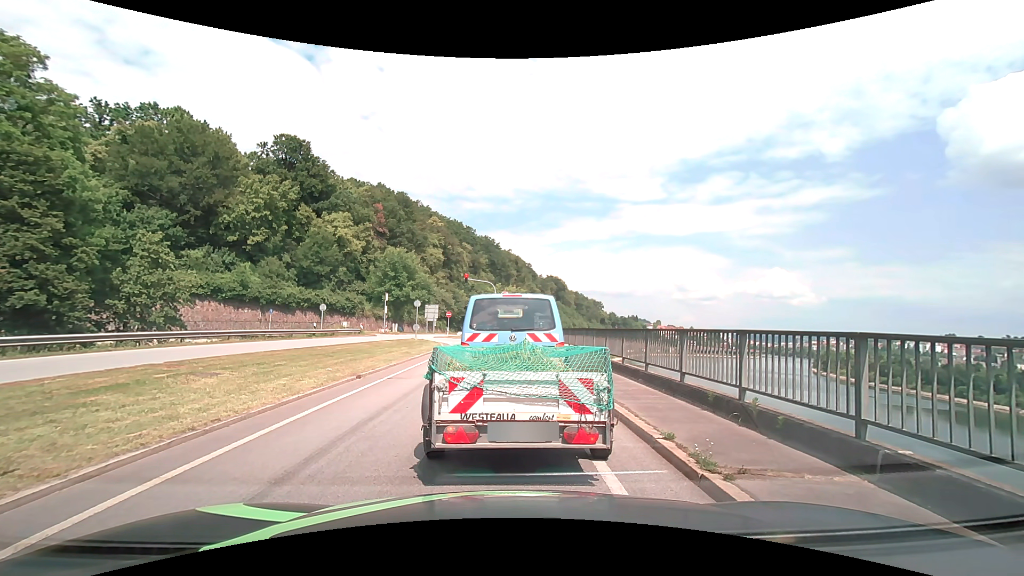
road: primary_link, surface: asphalt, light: Day
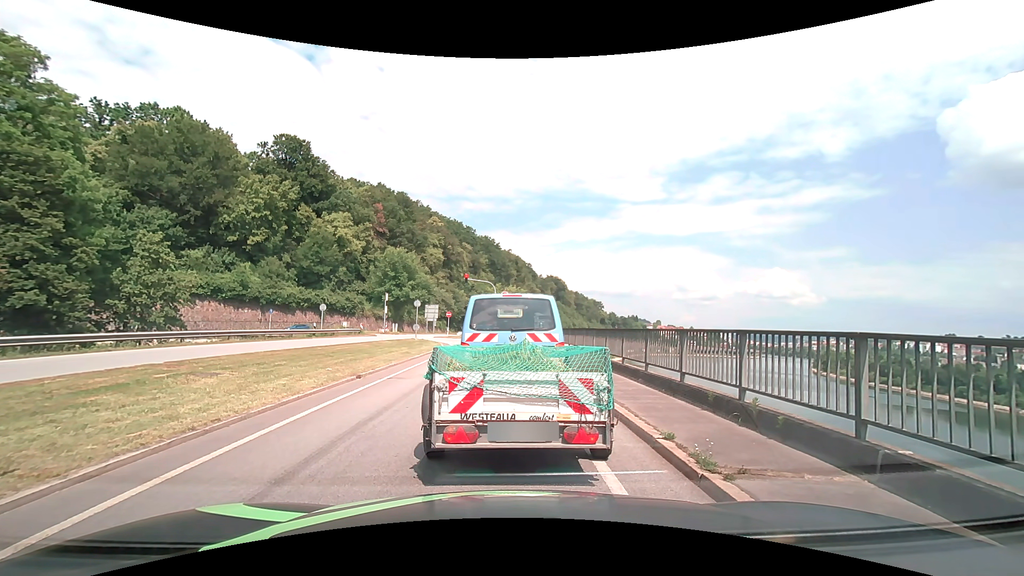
(0.0, 0.0) m; 0°
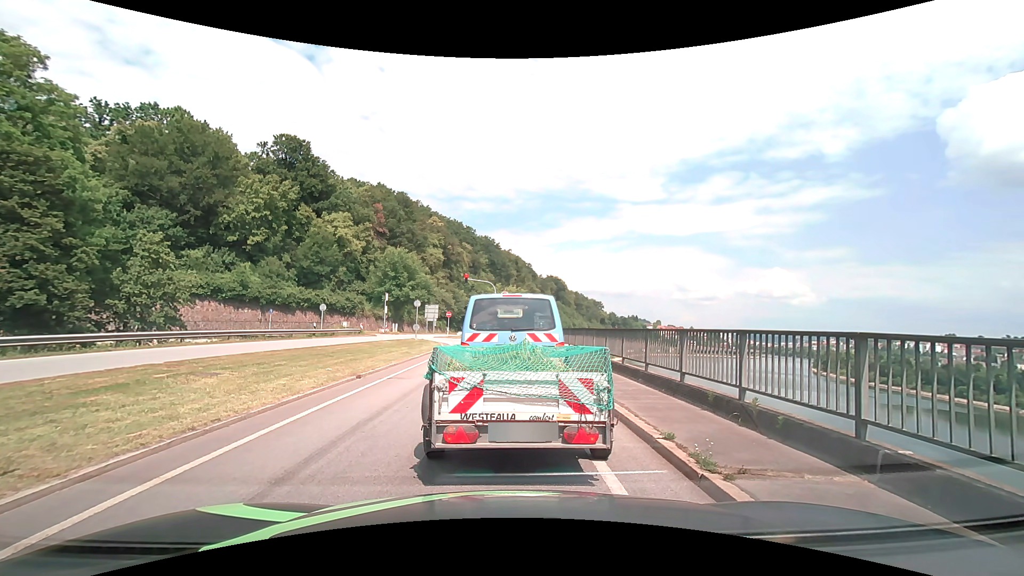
(0.0, 0.0) m; 0°
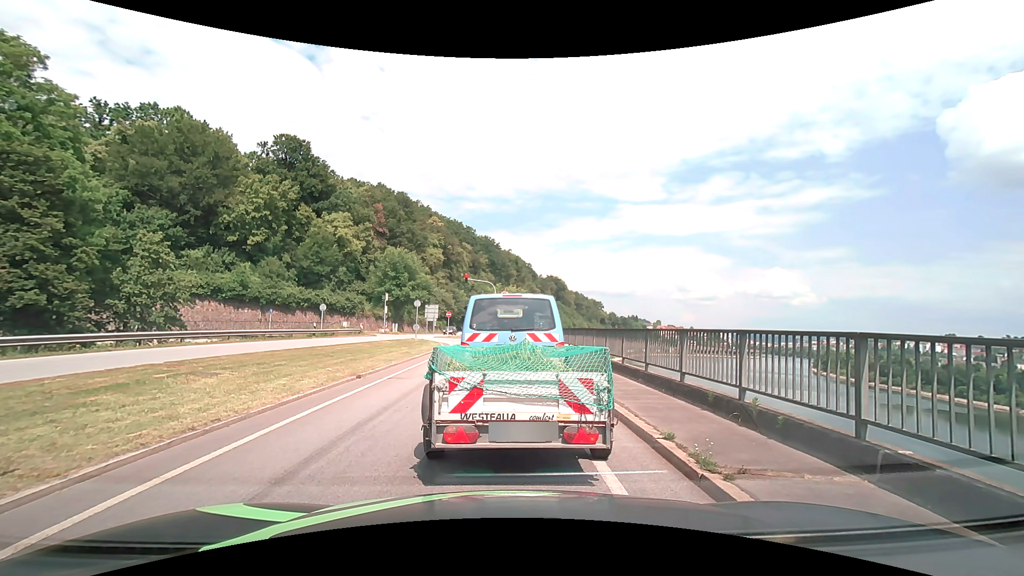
(0.0, 0.0) m; 0°
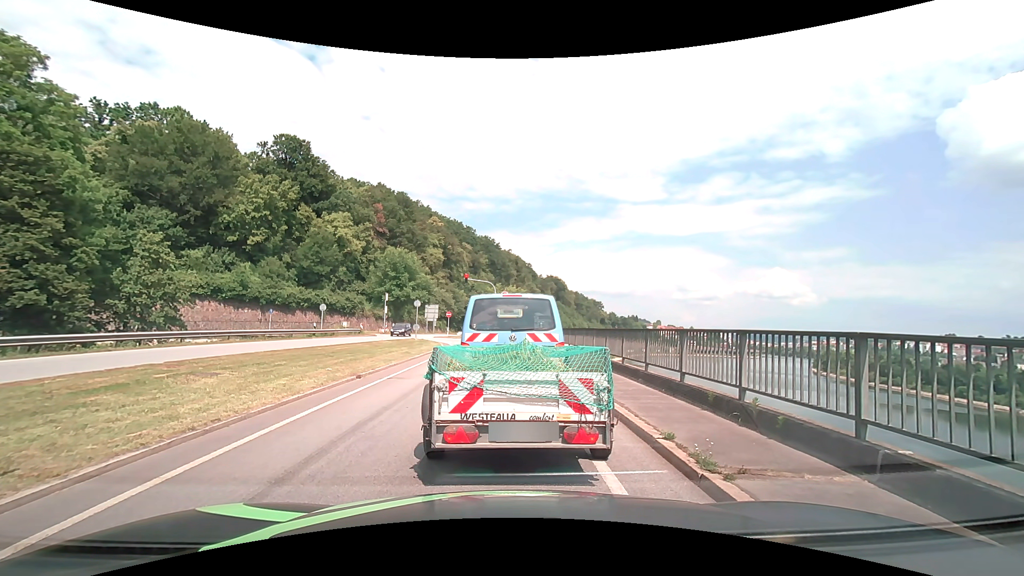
(0.0, 0.0) m; 0°
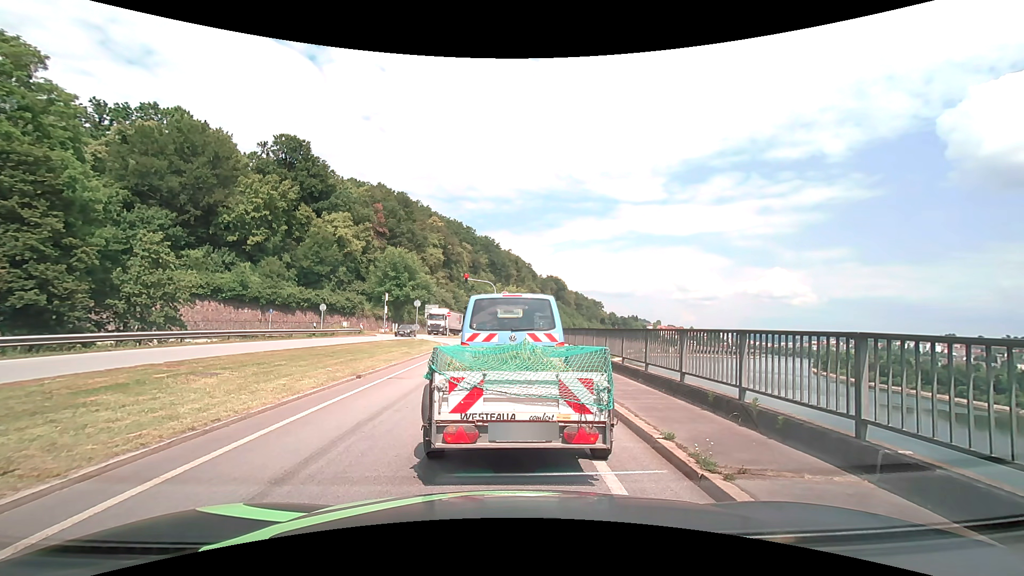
(0.0, 0.0) m; 0°
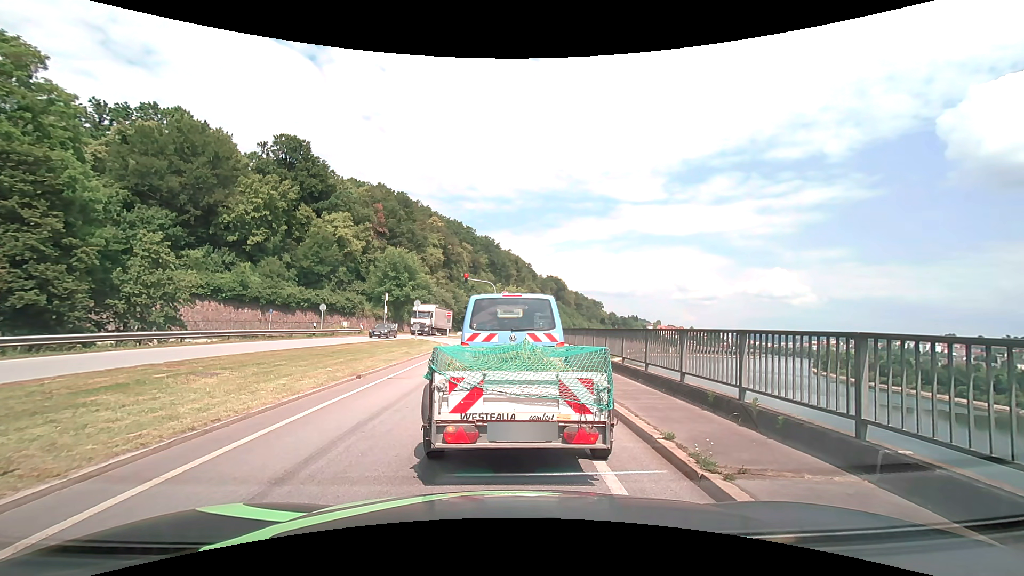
(0.0, 0.0) m; 0°
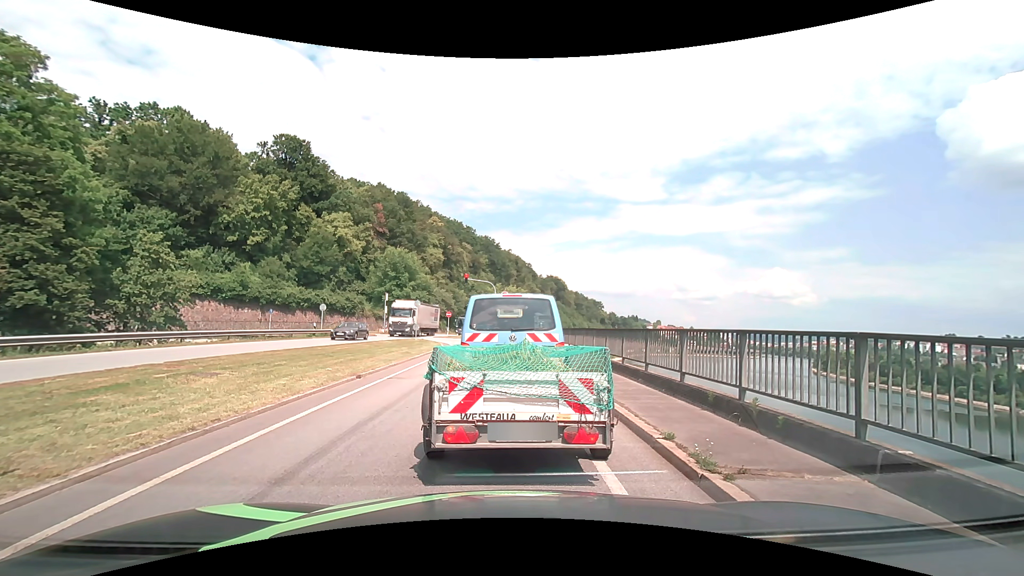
(0.0, 0.0) m; 0°
